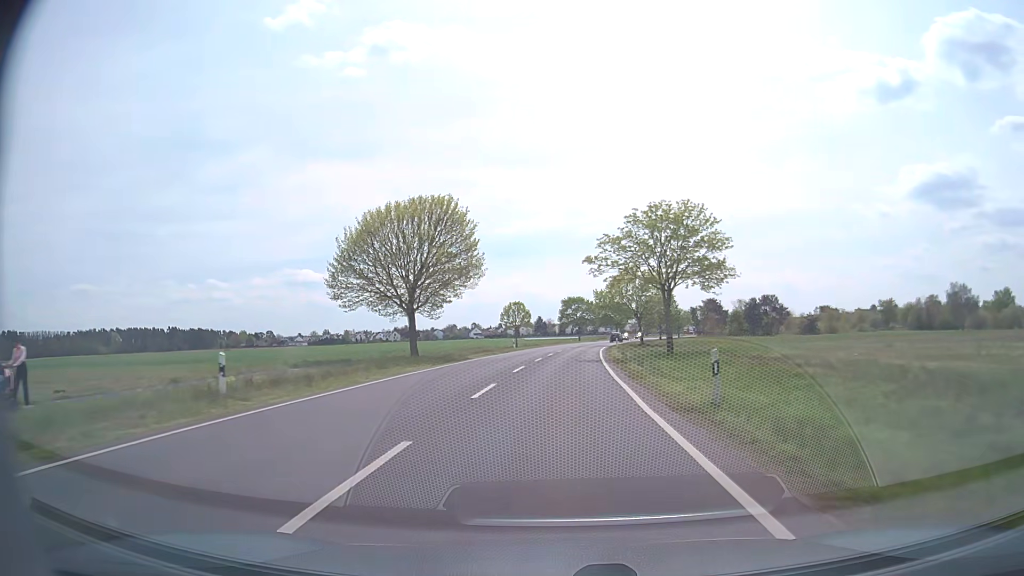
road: secondary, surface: asphalt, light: Day
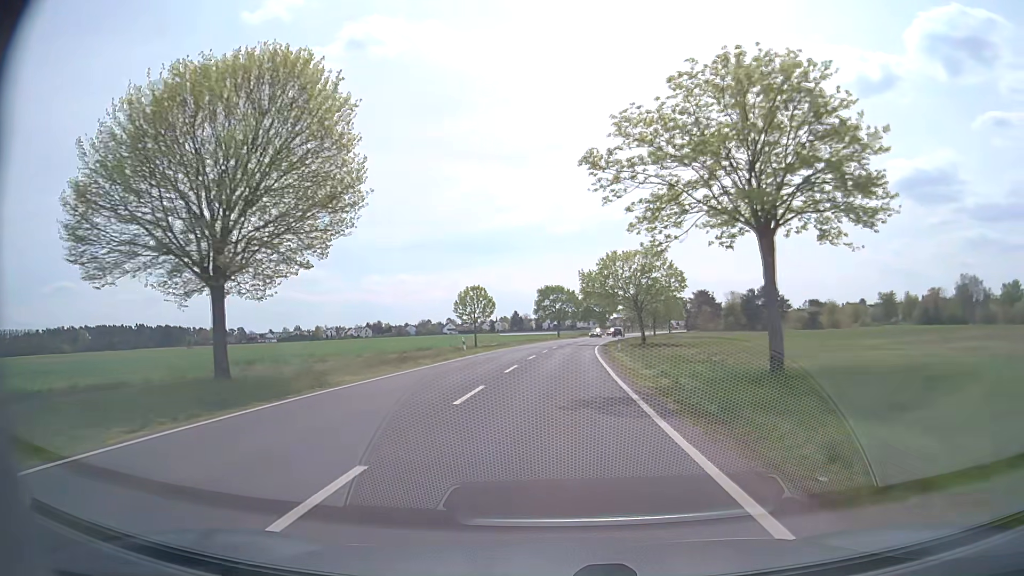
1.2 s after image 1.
(+0.3, +21.0) m; +2°
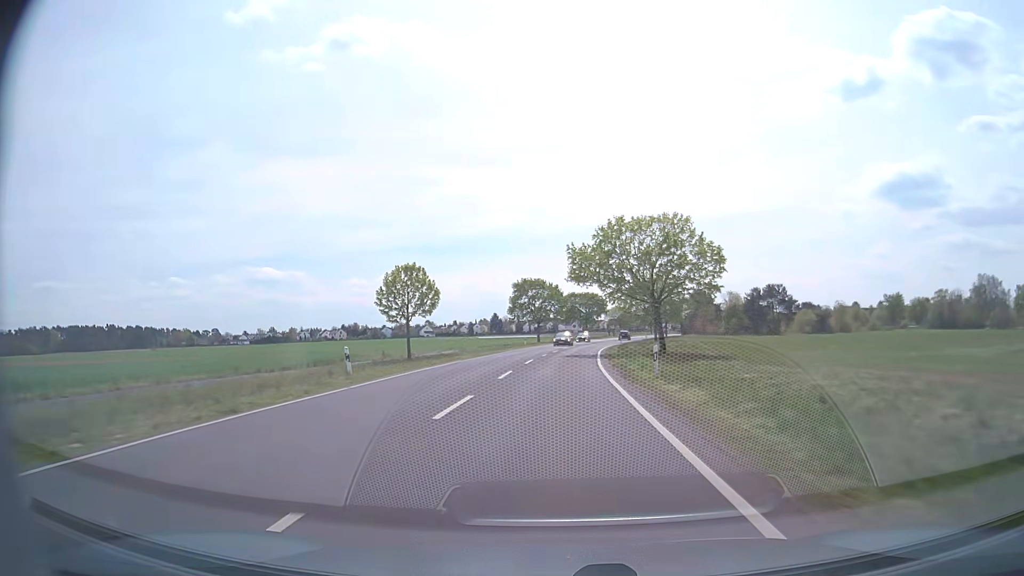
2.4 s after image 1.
(+0.2, +20.9) m; +1°
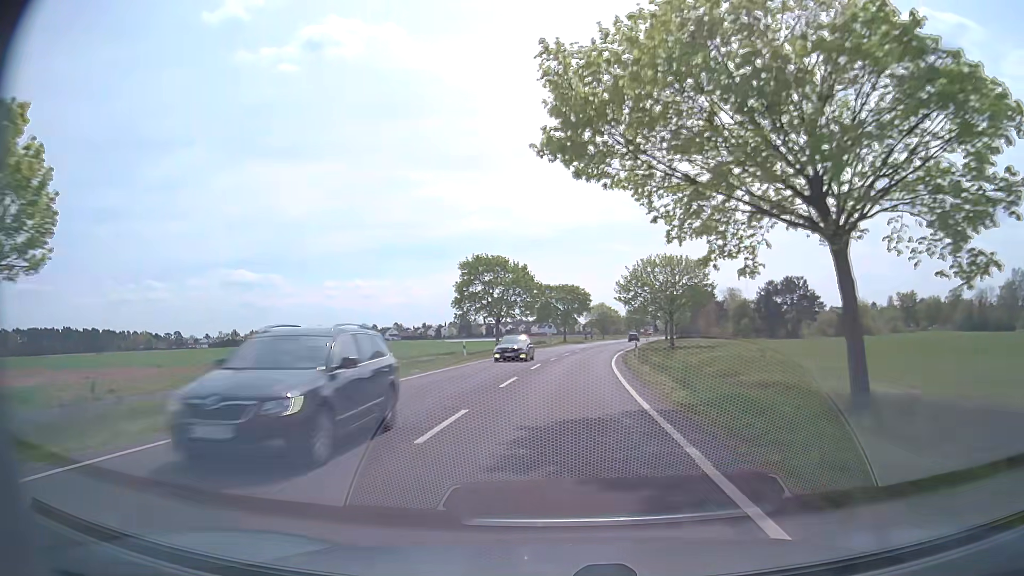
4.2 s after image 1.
(+0.8, +31.0) m; +3°
(0, +10) (0, +20) (+1, +30) (+2, +40) (+3, +50) (+4, +60) (+5, +70) (+7, +80) (+8, +90) (+10, +99) m
